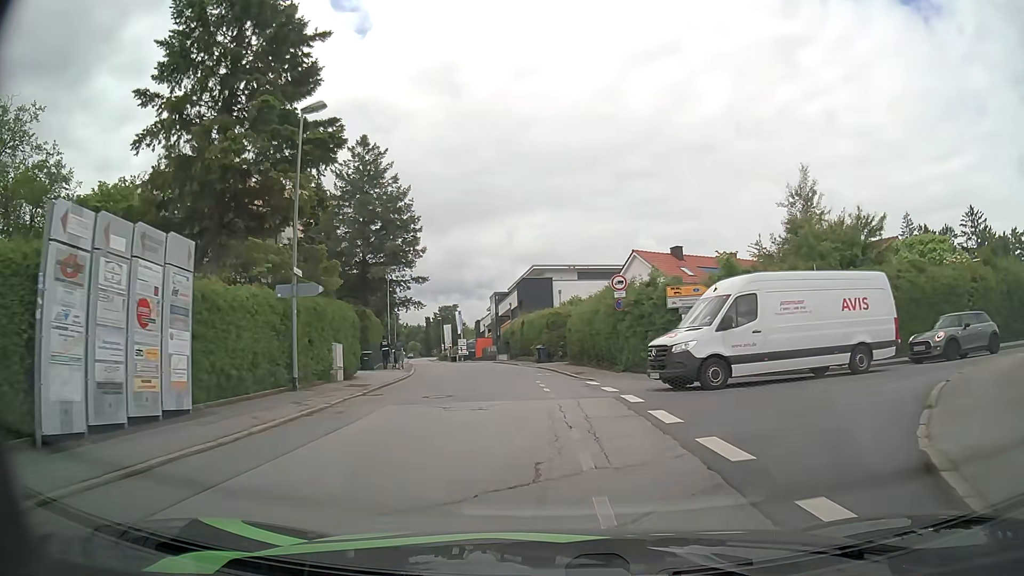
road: residential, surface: asphalt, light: Day
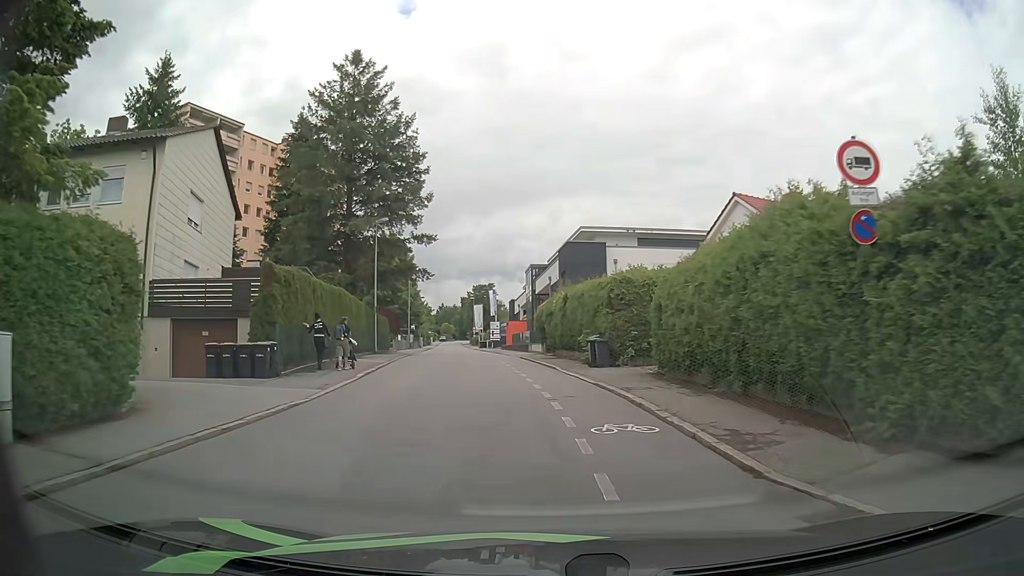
(-0.5, +17.1) m; -4°
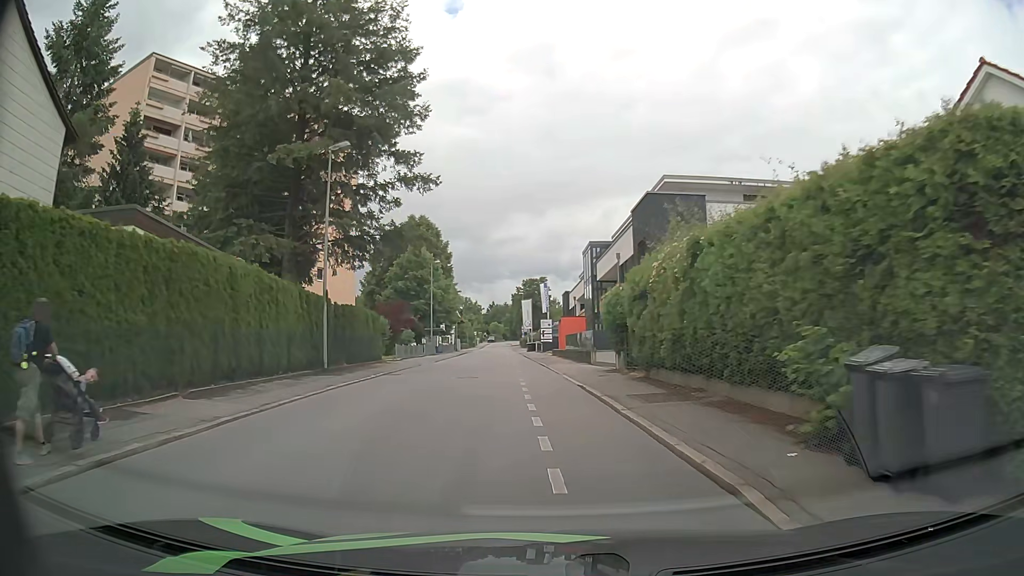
(-0.6, +17.8) m; -5°
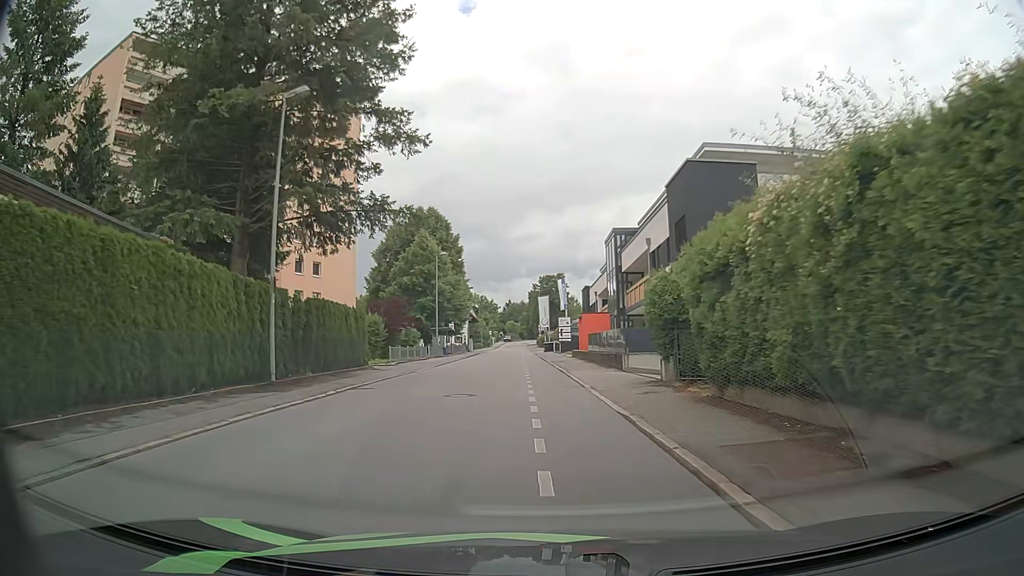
(-0.1, +6.1) m; -1°
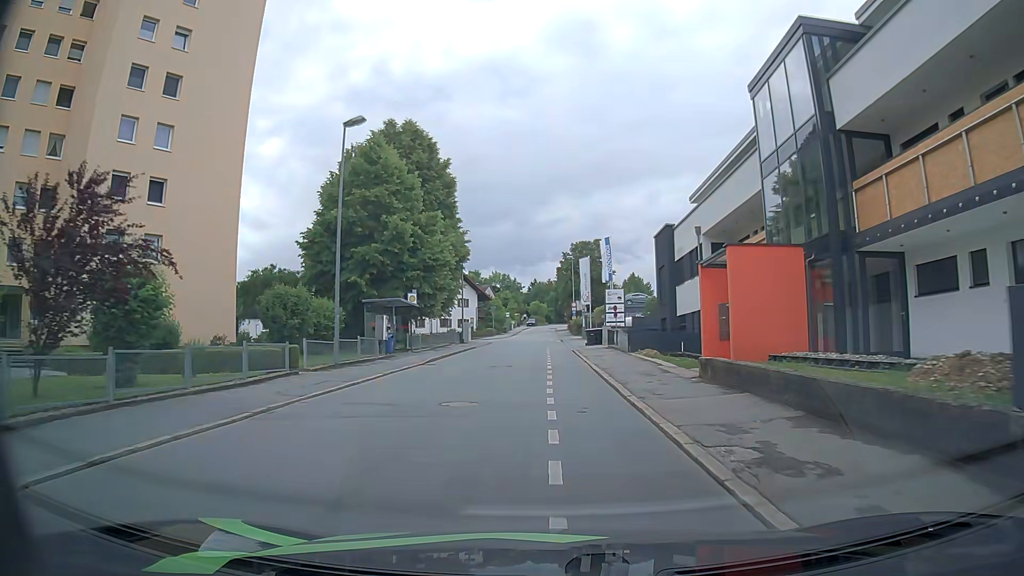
(-1.1, +31.7) m; -3°
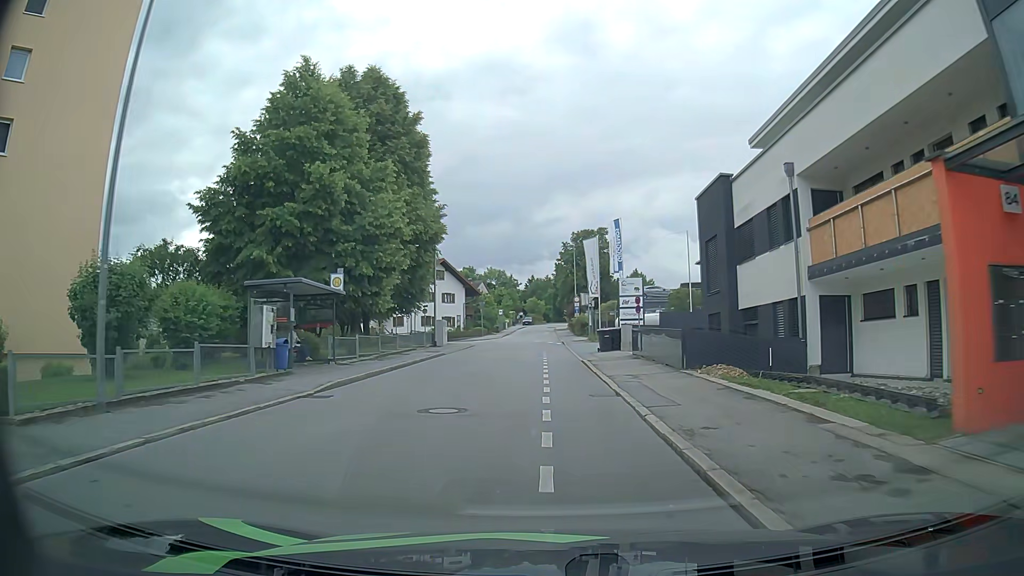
(0.0, +12.1) m; +1°
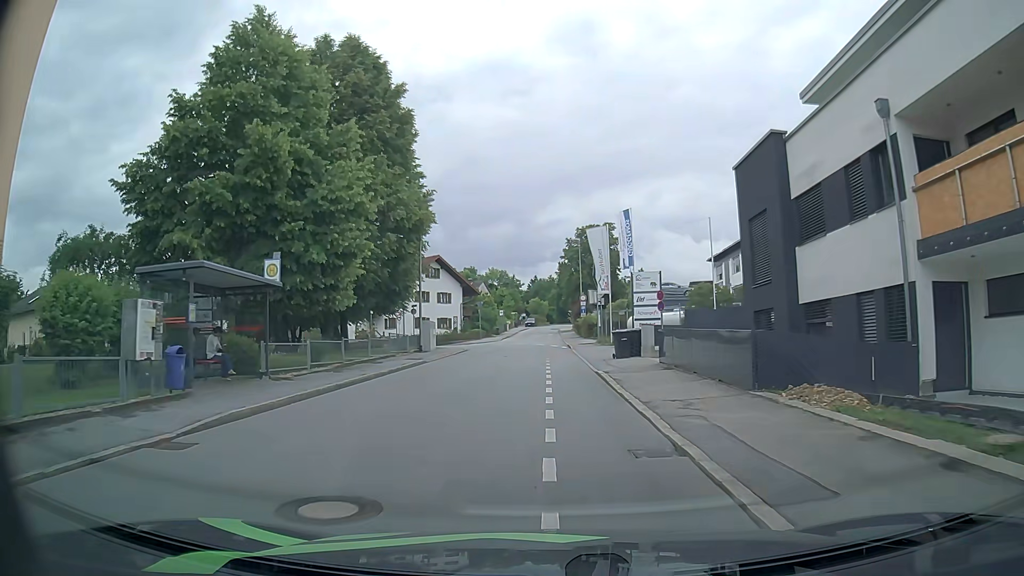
(0.0, +5.7) m; -1°
